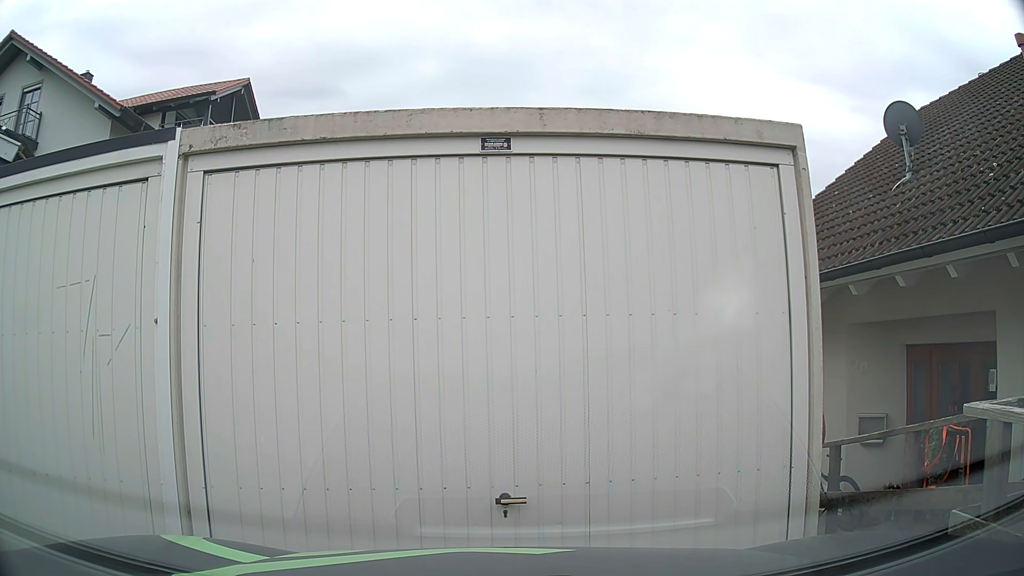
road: residential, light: Day
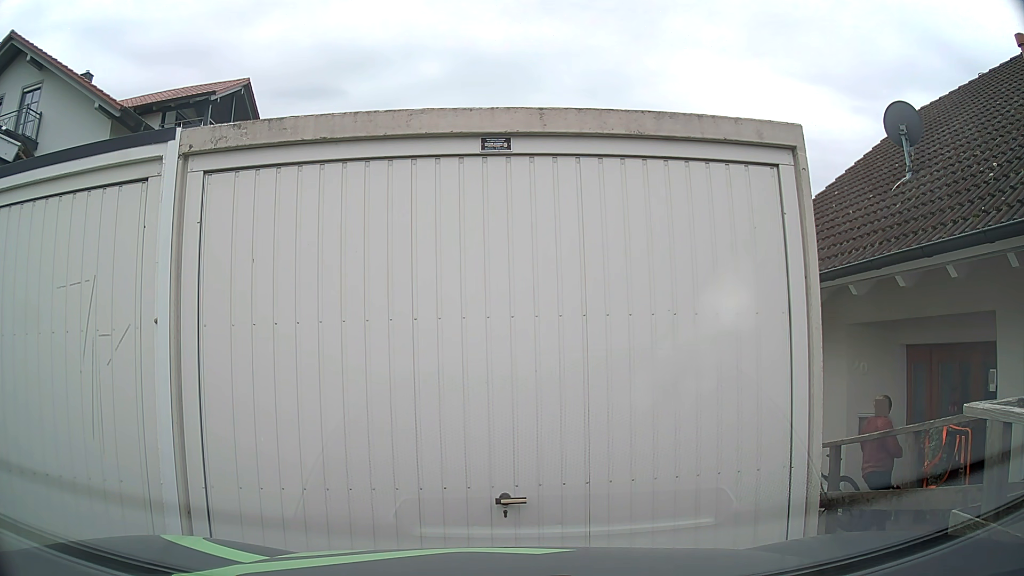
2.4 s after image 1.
(0.0, 0.0) m; 0°
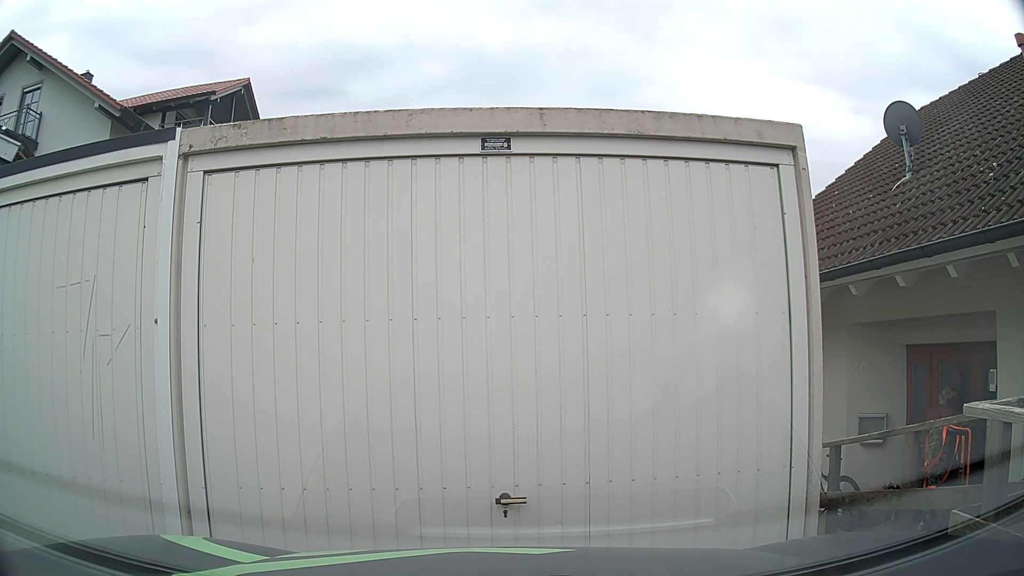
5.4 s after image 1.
(0.0, 0.0) m; 0°
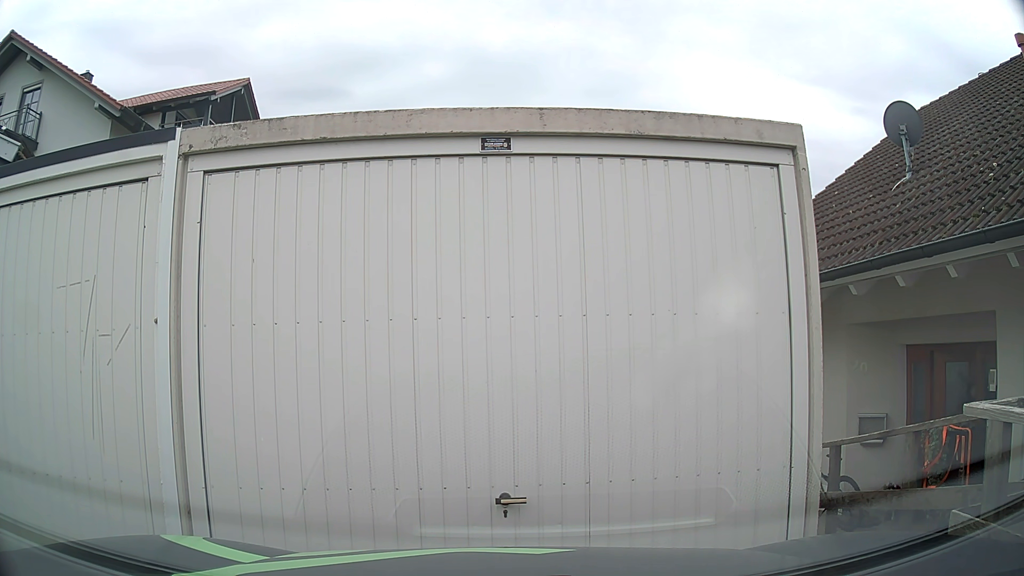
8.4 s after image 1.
(0.0, 0.0) m; 0°
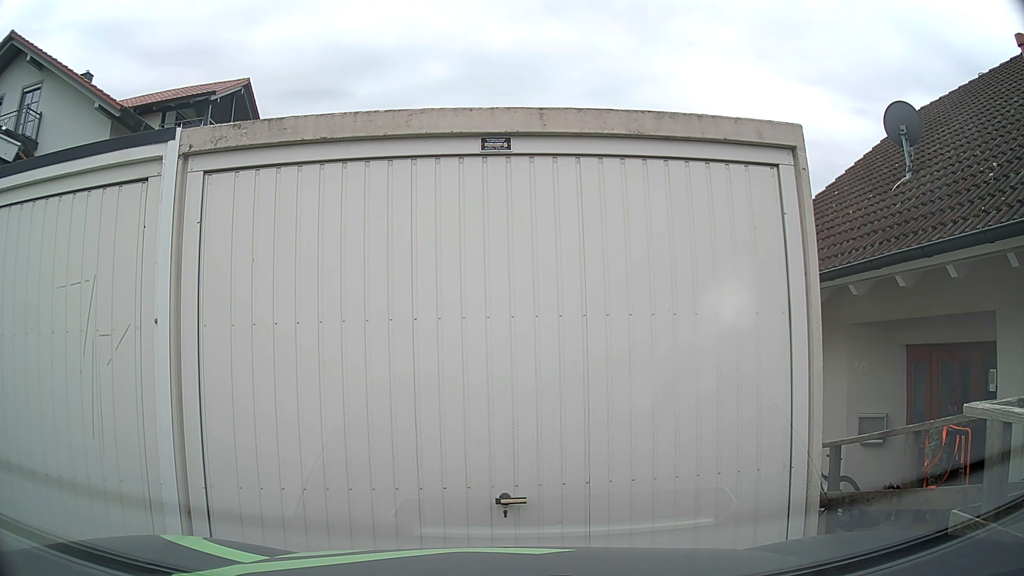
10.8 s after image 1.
(0.0, 0.0) m; 0°
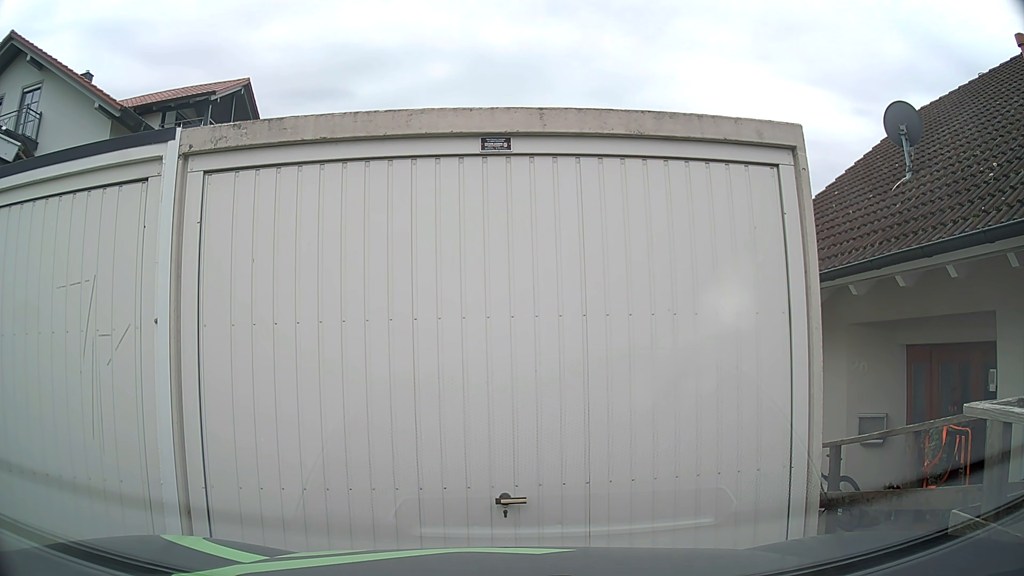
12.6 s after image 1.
(0.0, 0.0) m; 0°
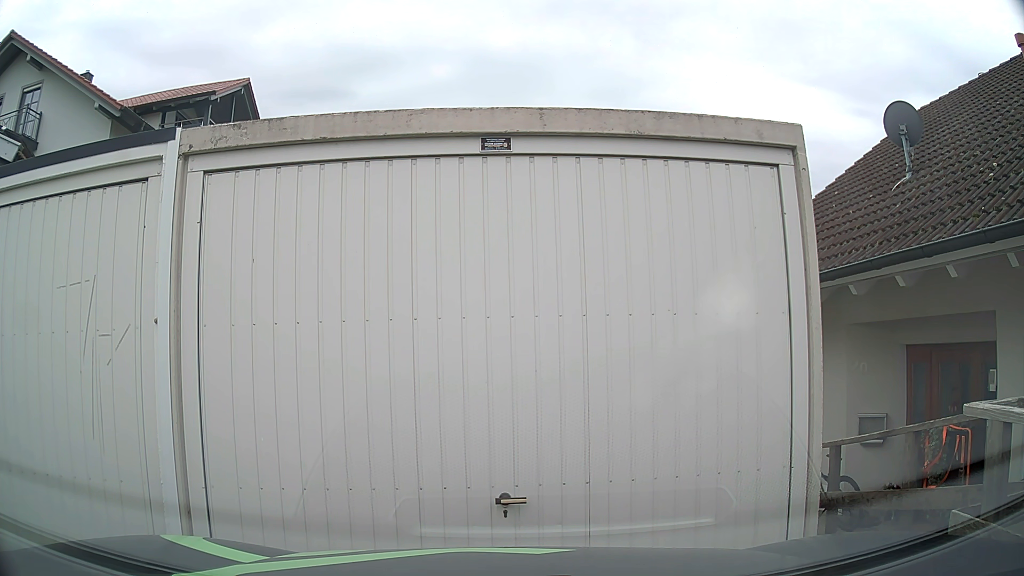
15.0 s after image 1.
(0.0, 0.0) m; 0°
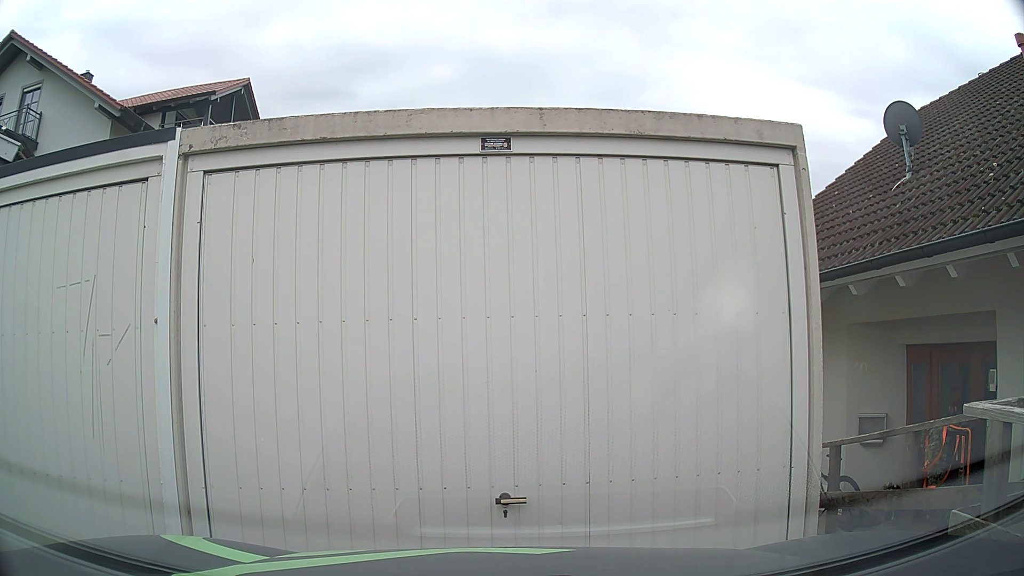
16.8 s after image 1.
(0.0, 0.0) m; 0°
